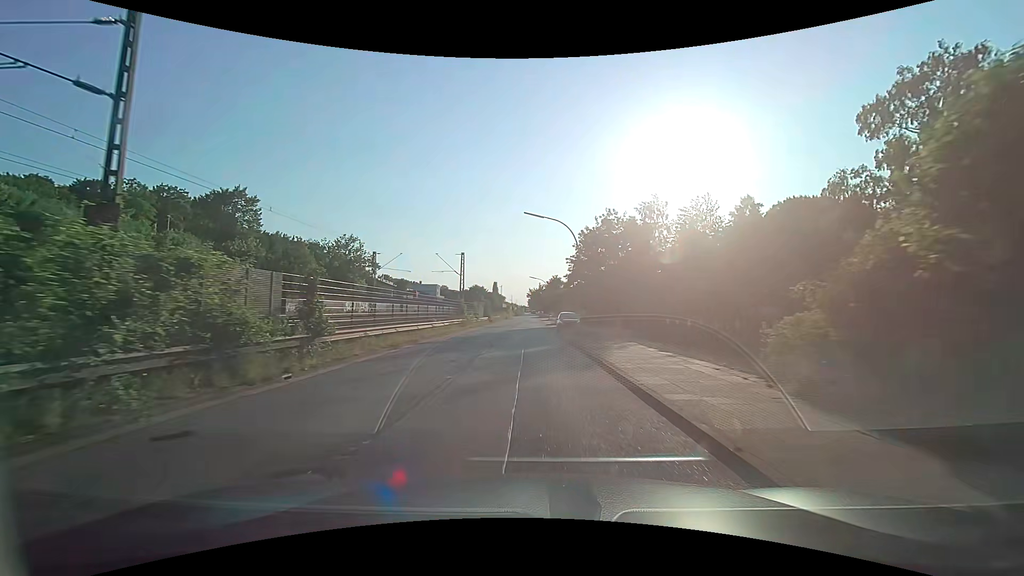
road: unclassified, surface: asphalt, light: Day
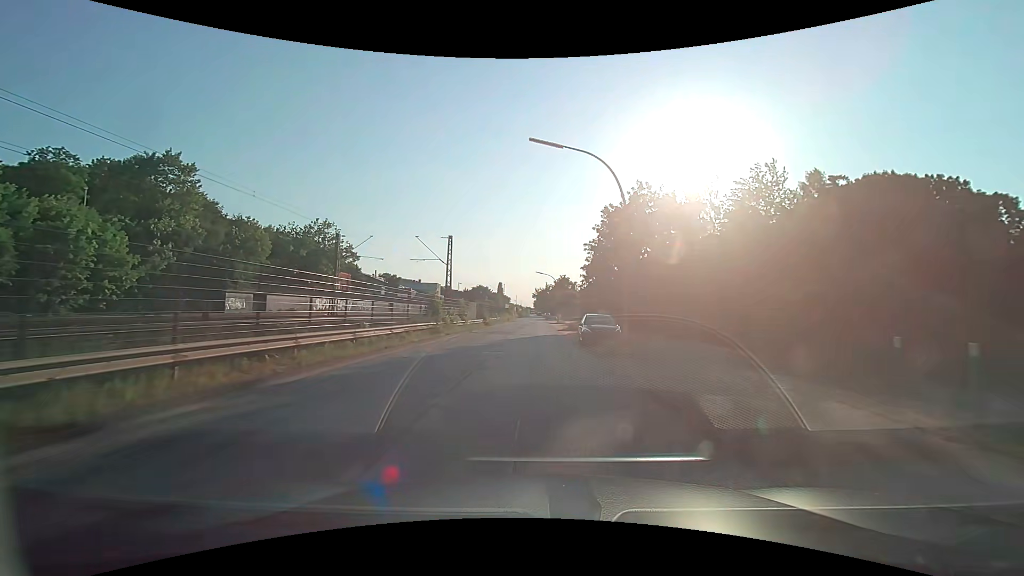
(+0.6, +13.9) m; +3°
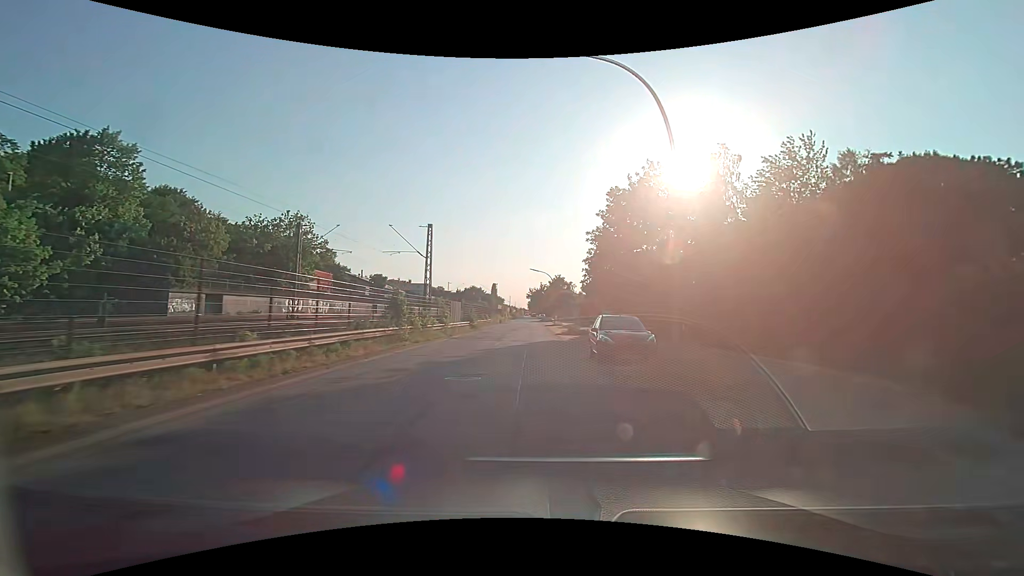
(0.0, +6.8) m; +1°
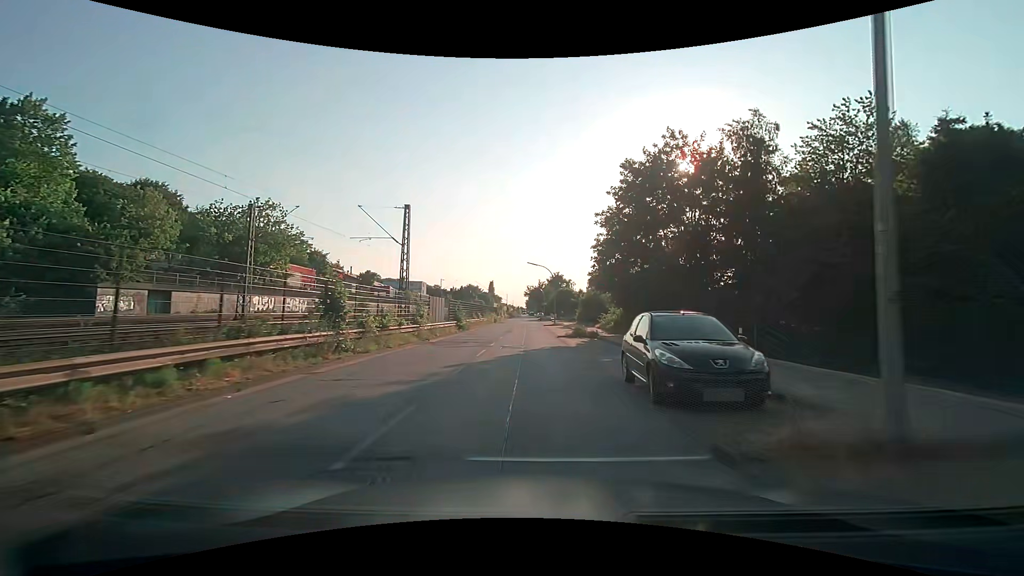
(0.0, +6.8) m; 0°
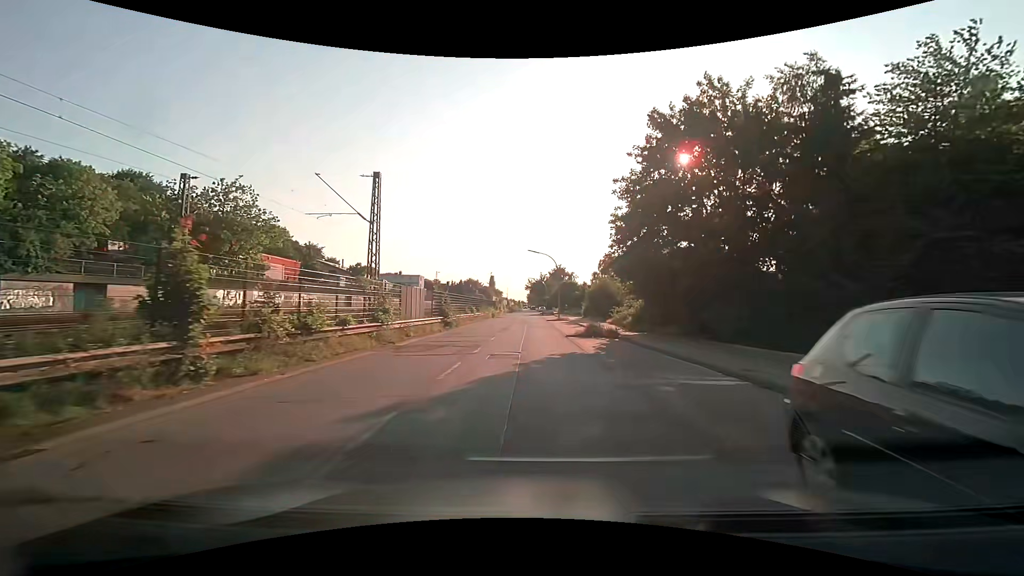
(0.0, +6.8) m; -1°
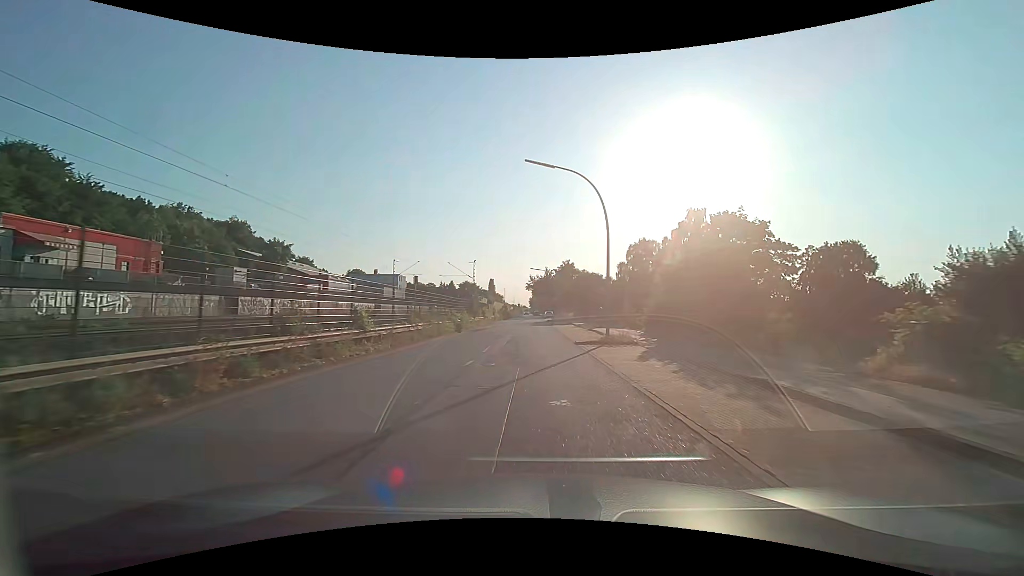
(0.0, +34.5) m; 0°
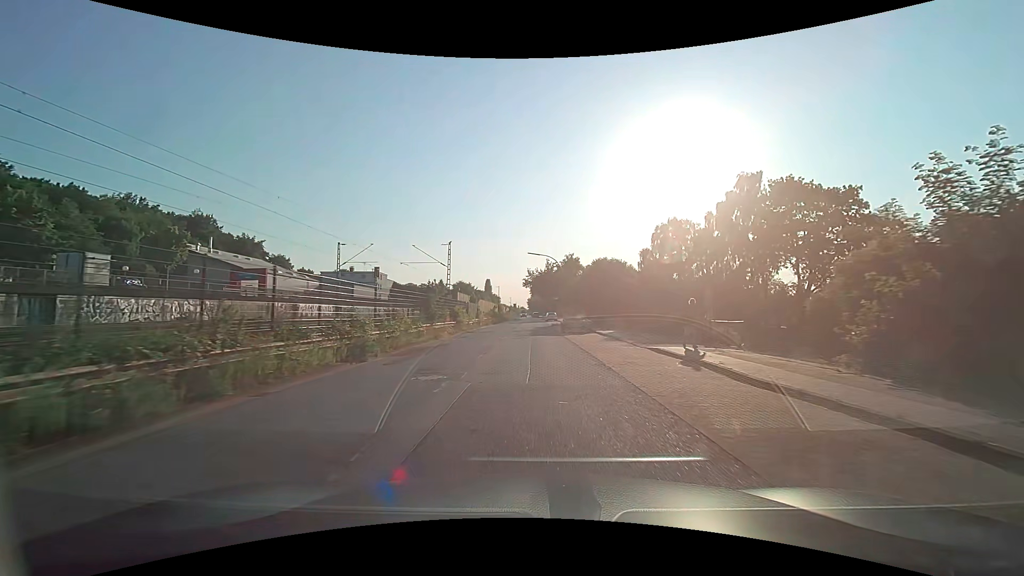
(0.0, +20.2) m; 0°
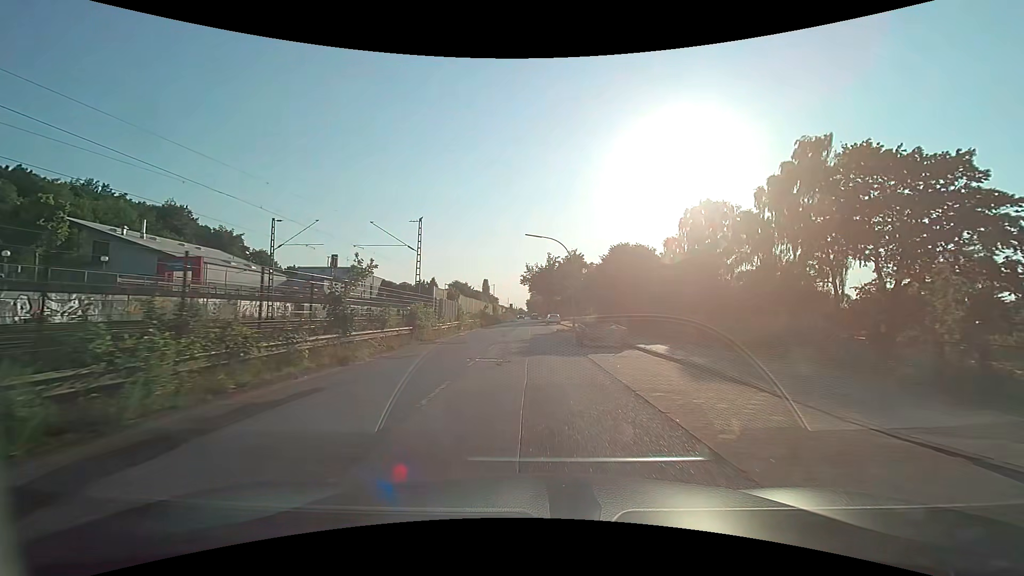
(0.0, +13.1) m; 0°
(0, +10) (0, +20) (0, +30) (0, +40) (0, +50) (0, +60) (0, +70) (0, +80) (0, +90) (0, +100) m
